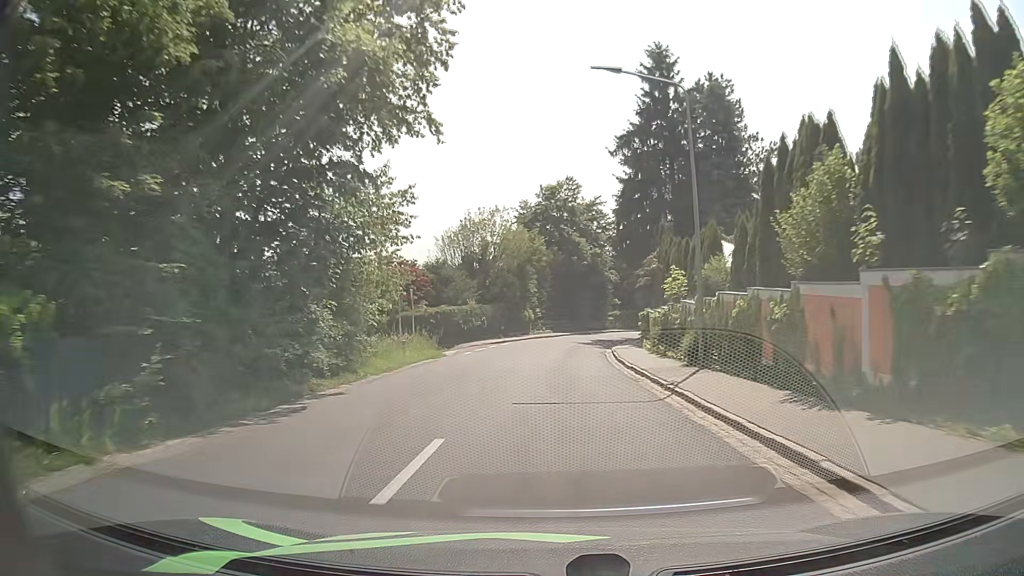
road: tertiary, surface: asphalt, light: Day
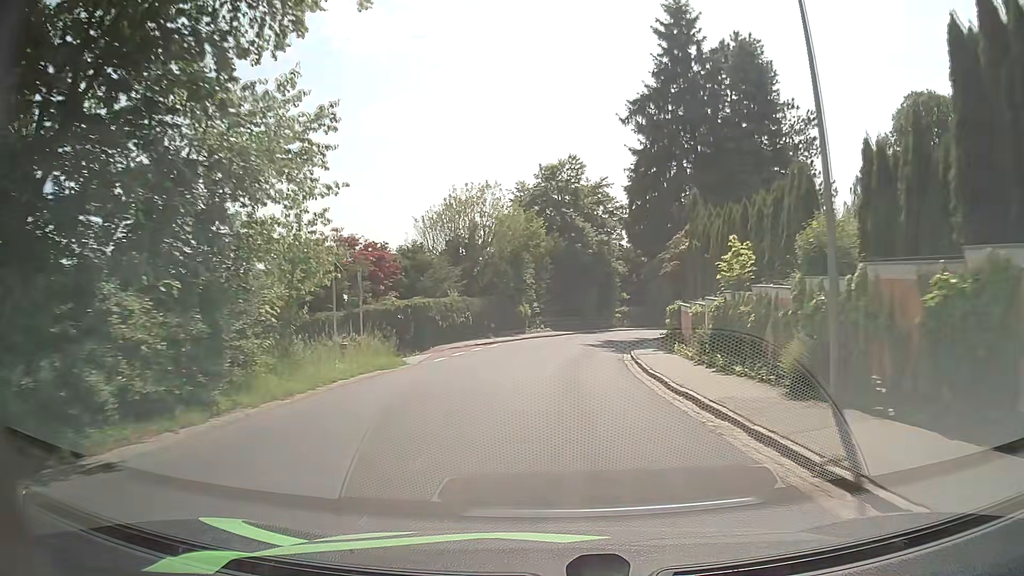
(0.0, +8.1) m; 0°
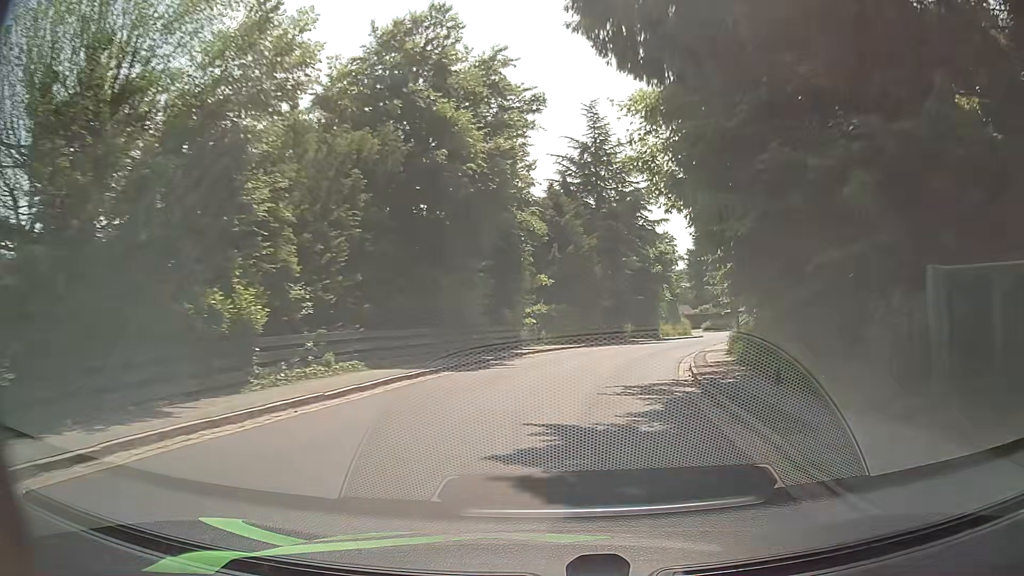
(+1.5, +32.3) m; +8°
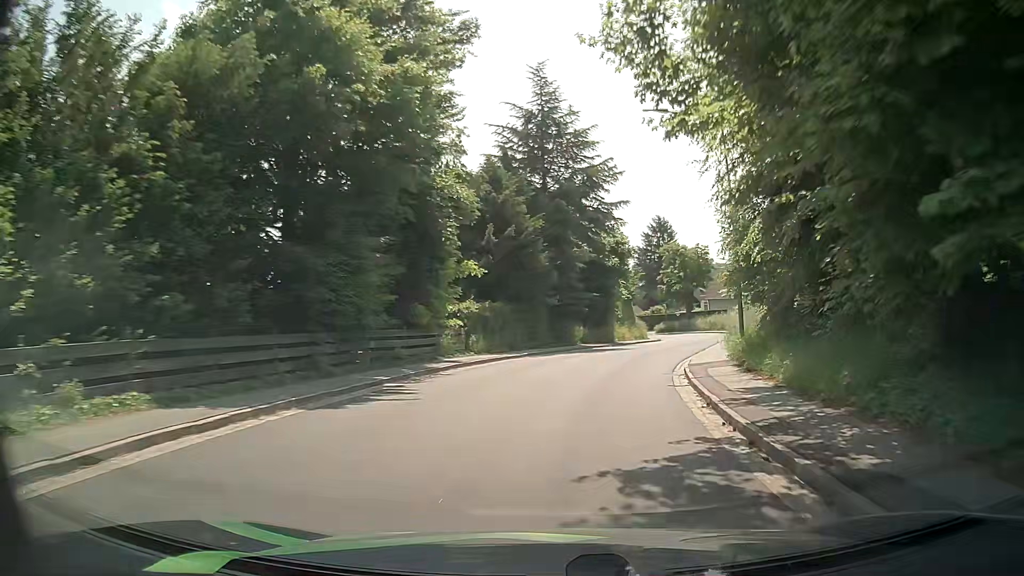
(+0.3, +8.0) m; +5°
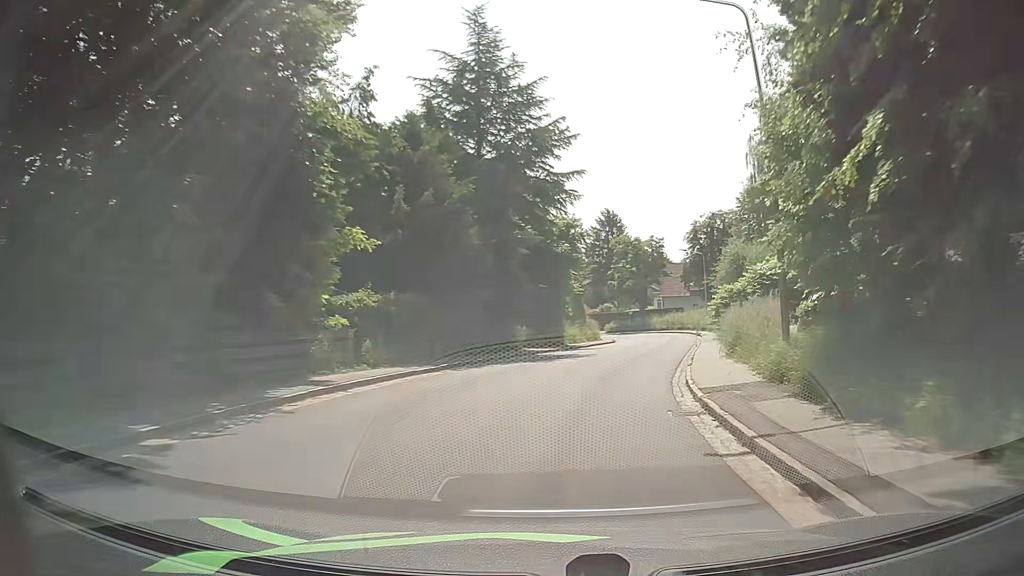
(+0.2, +8.0) m; +5°
